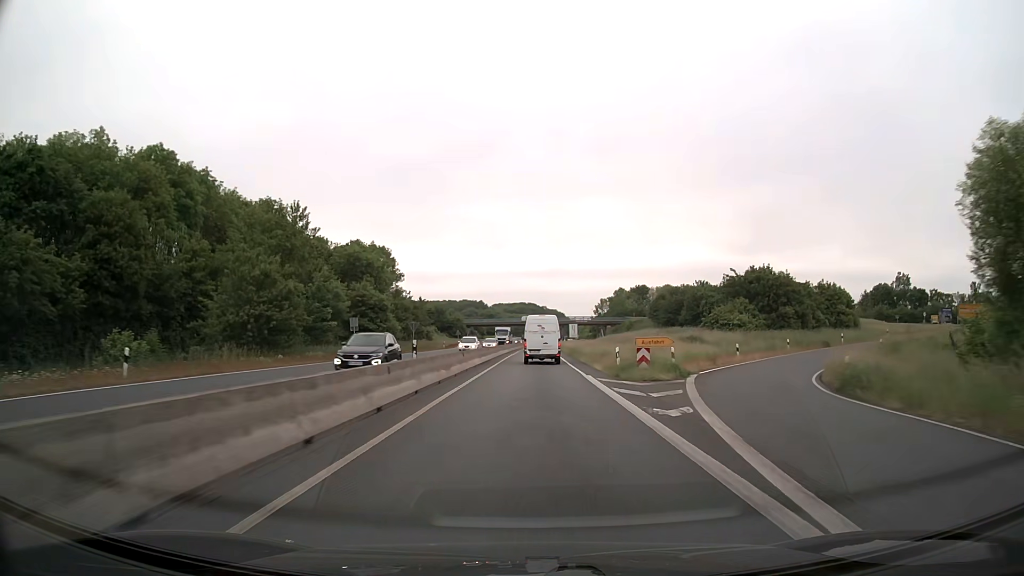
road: trunk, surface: asphalt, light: Day
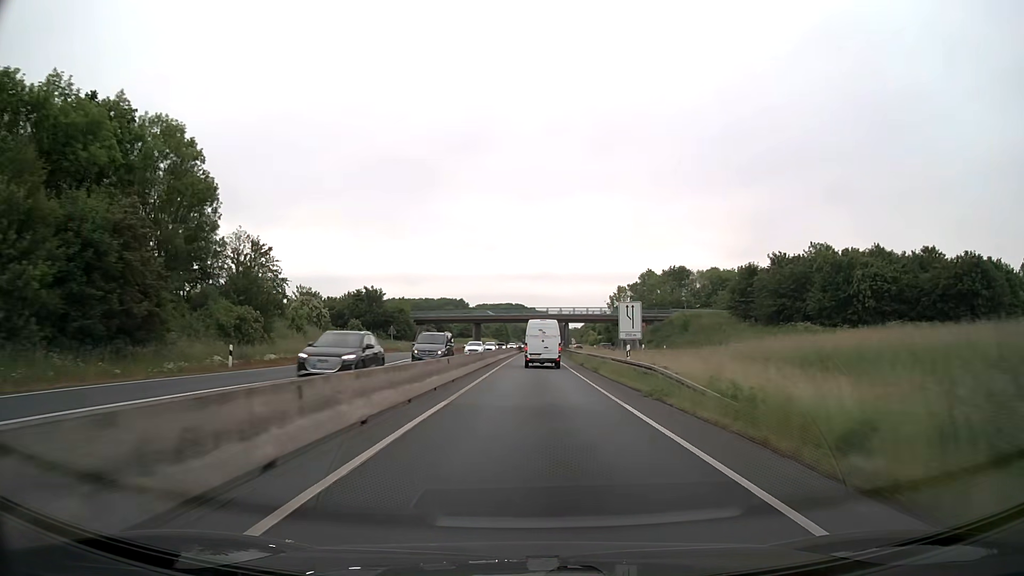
(+0.6, +66.3) m; +1°
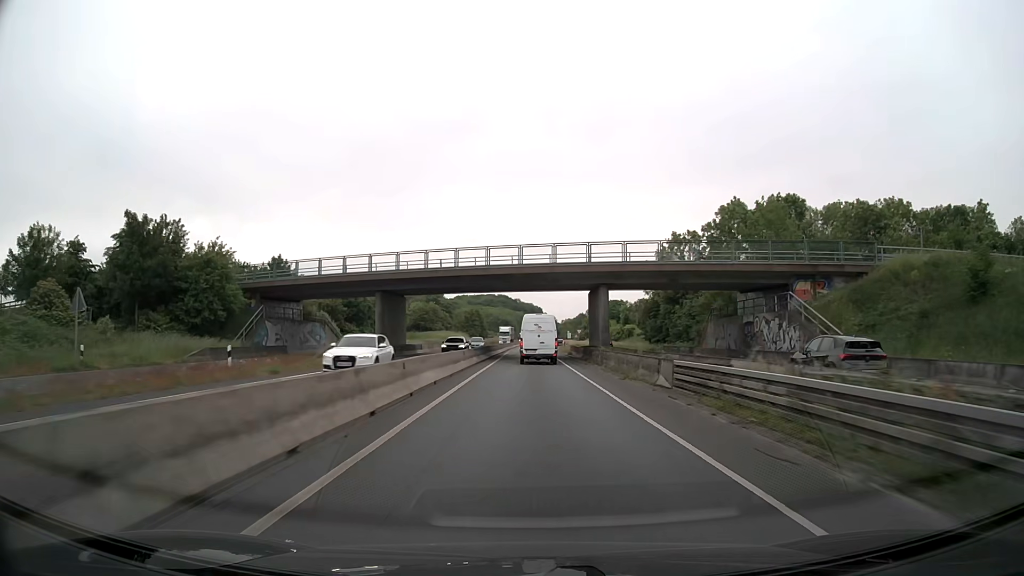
(+0.6, +67.7) m; +2°
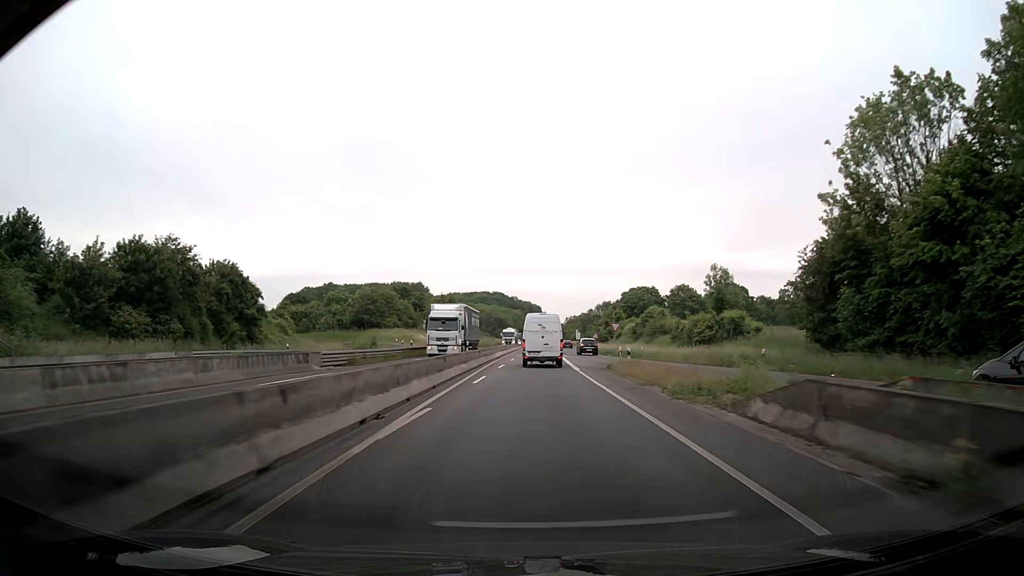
(-0.4, +53.3) m; -1°
(0, +10) (0, +20) (+1, +30) (+1, +40) (+1, +50) (+2, +60) (+2, +70) (+2, +80) (+3, +90) (+3, +100) m
